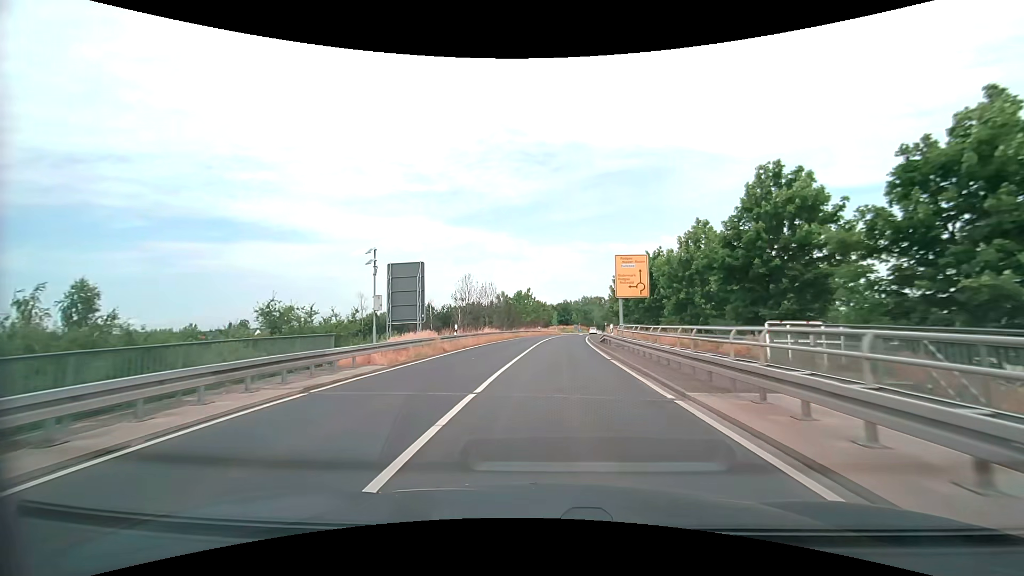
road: secondary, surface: asphalt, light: Day
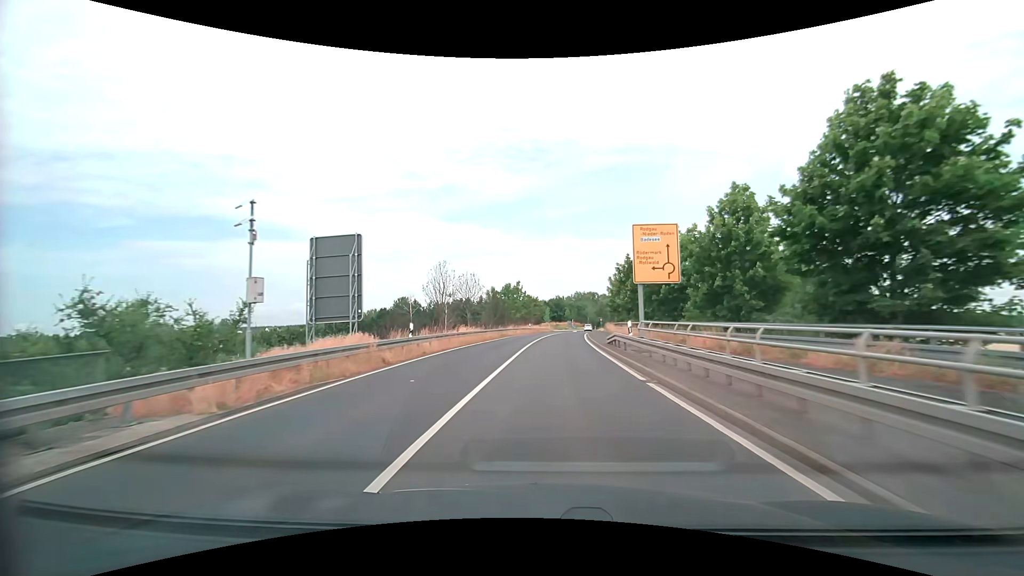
(+0.1, +8.1) m; +1°
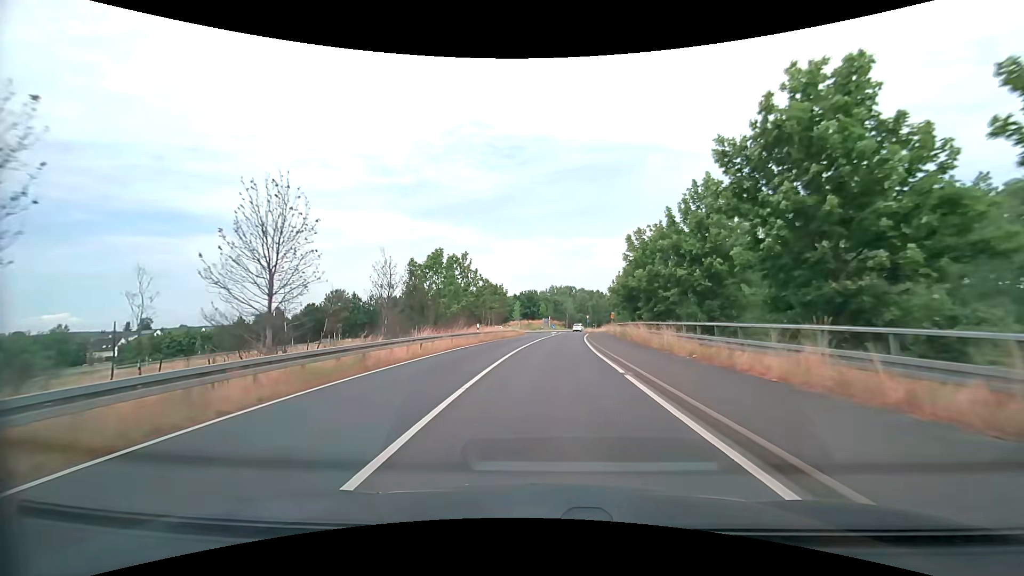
(+0.9, +31.9) m; +3°
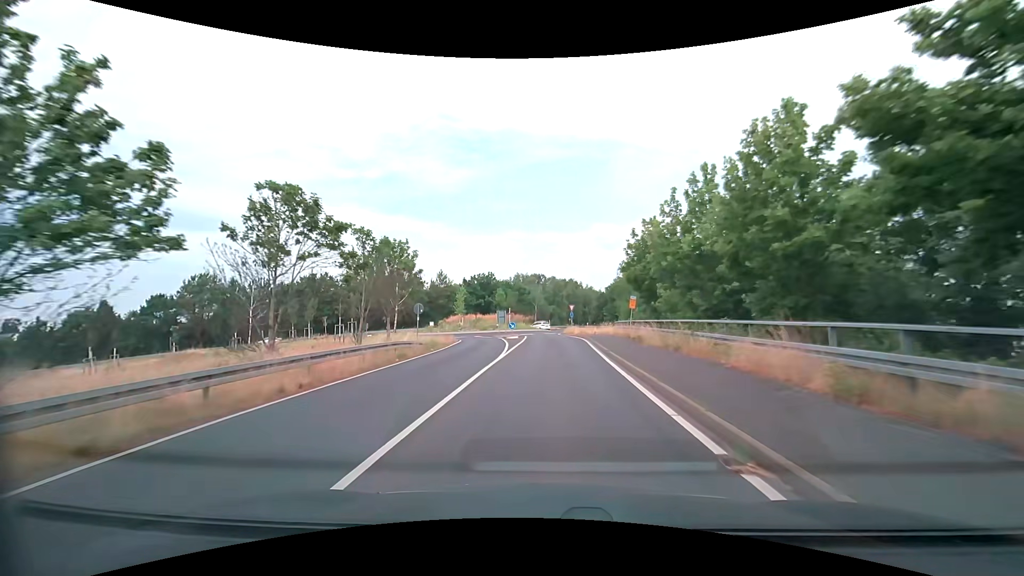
(+1.4, +39.1) m; +4°
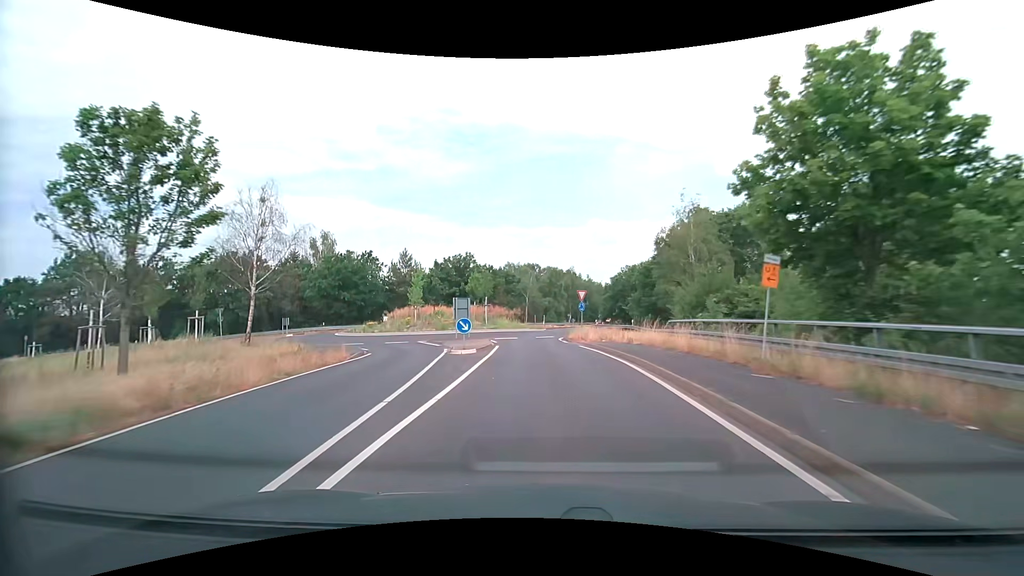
(+0.2, +22.5) m; +1°
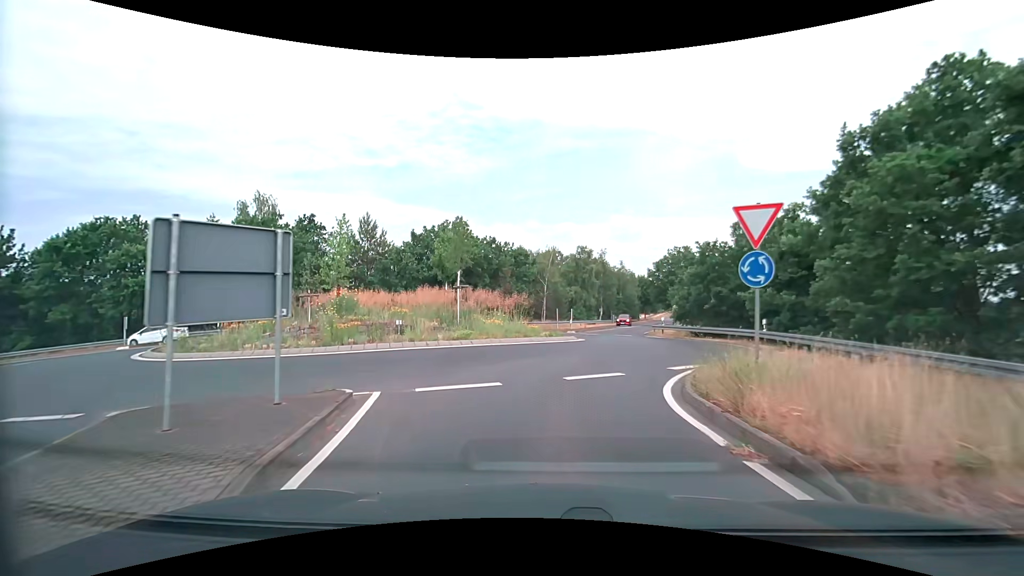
(-0.5, +24.4) m; -3°
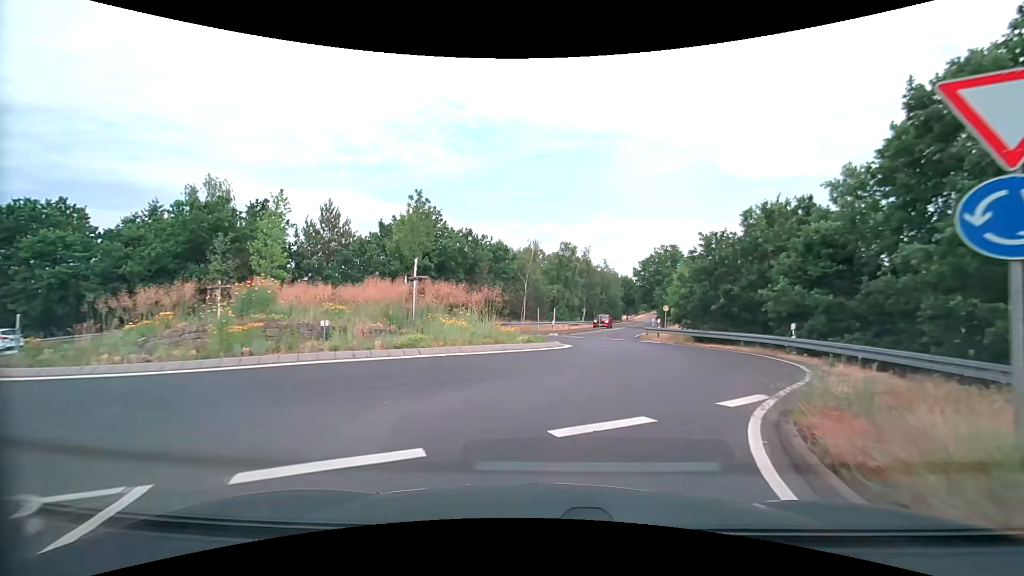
(+0.1, +4.7) m; +2°
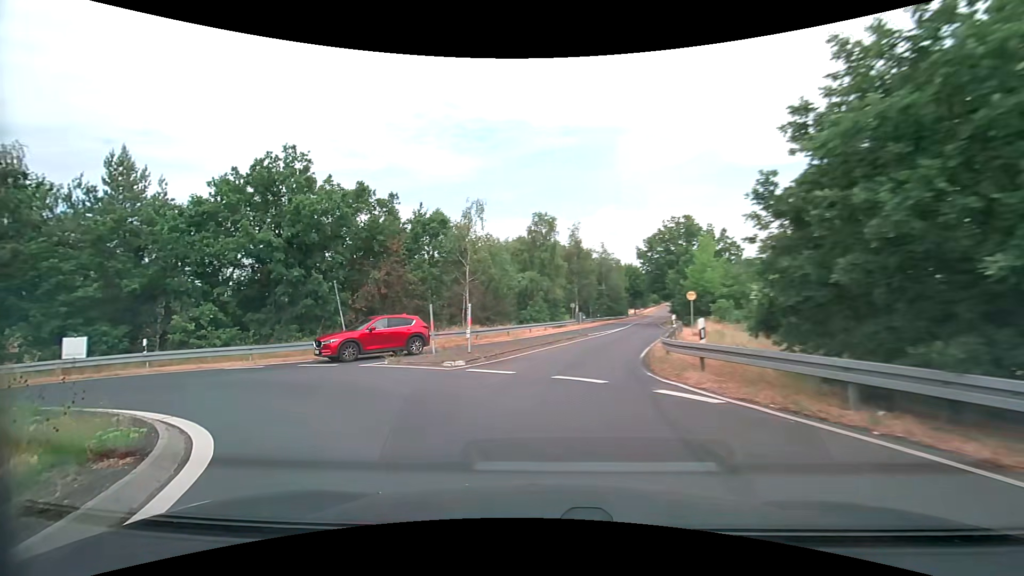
(+3.8, +19.7) m; -1°
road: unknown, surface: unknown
(-3, +9) (-11, +14) (-21, +13) (-31, +12) (-41, +12) (-51, +11) (-61, +8) (-70, +5) (-79, 0) (-87, -5) m
